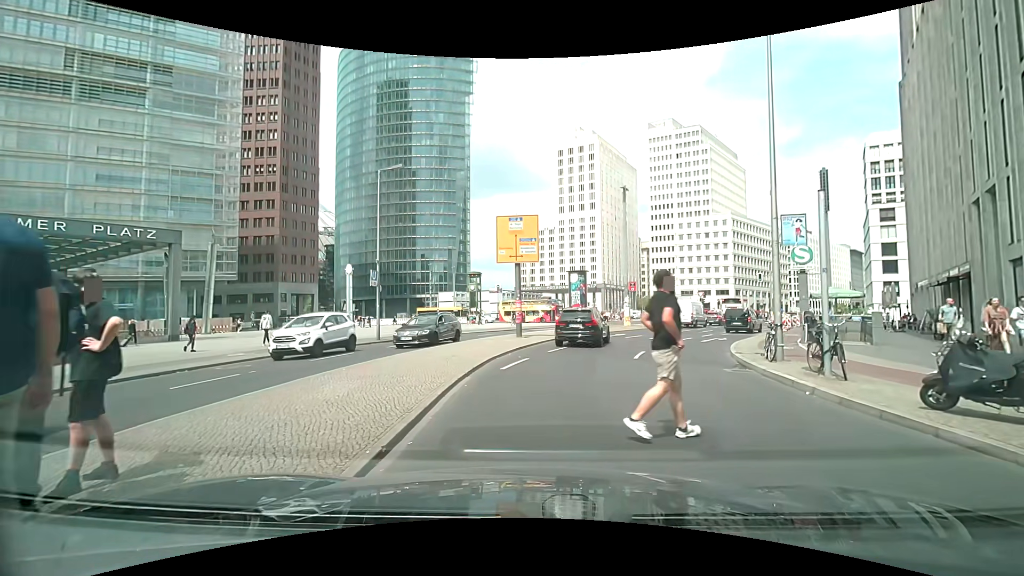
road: secondary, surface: asphalt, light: Day
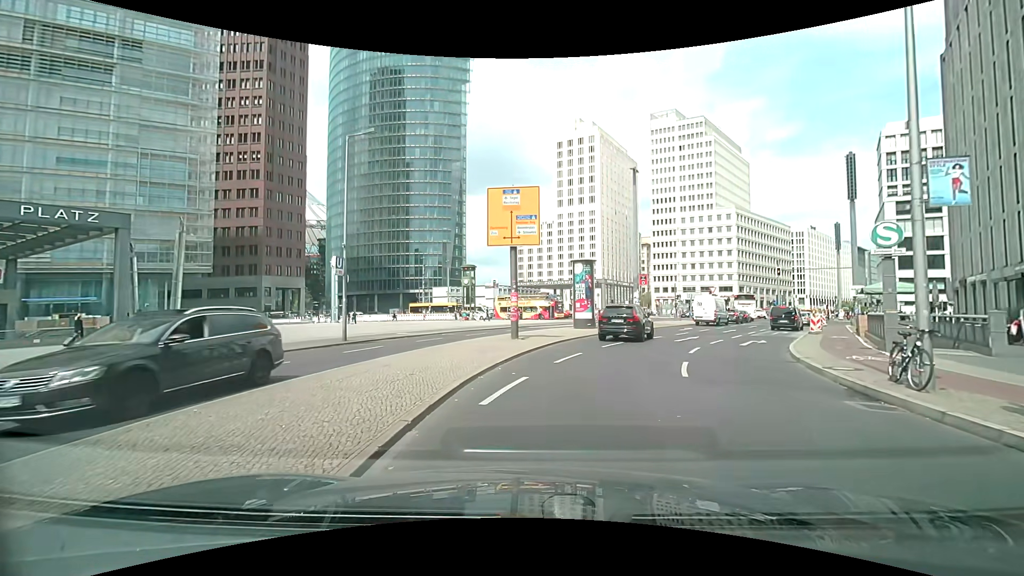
(-0.1, +5.4) m; -1°
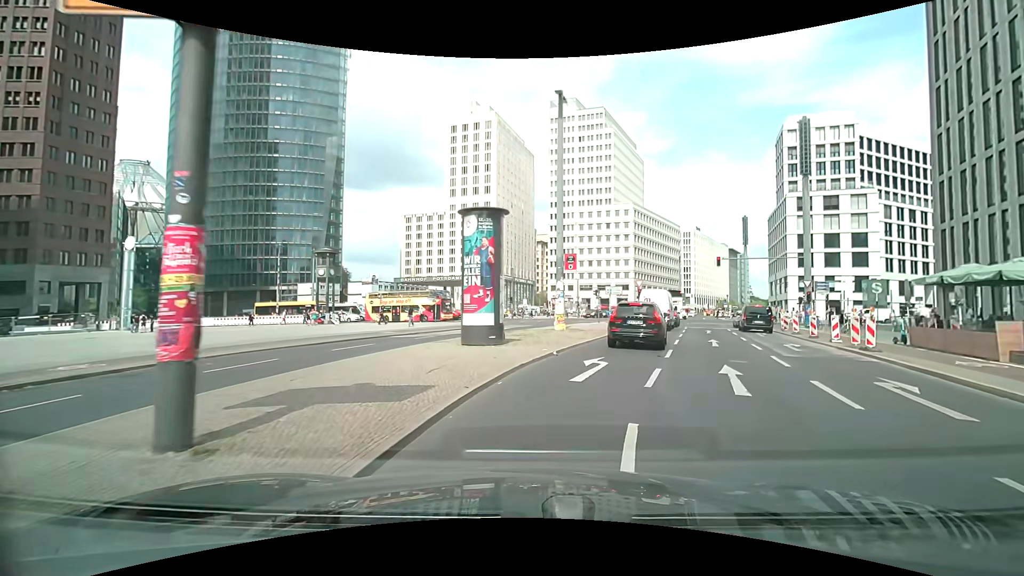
(+1.1, +16.2) m; +10°
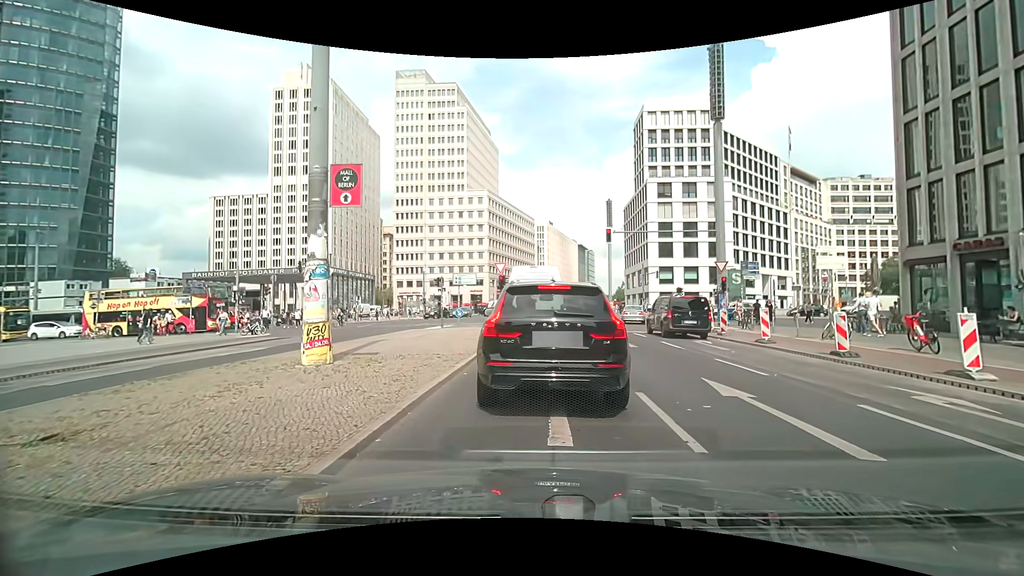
(+2.7, +15.5) m; +17°
